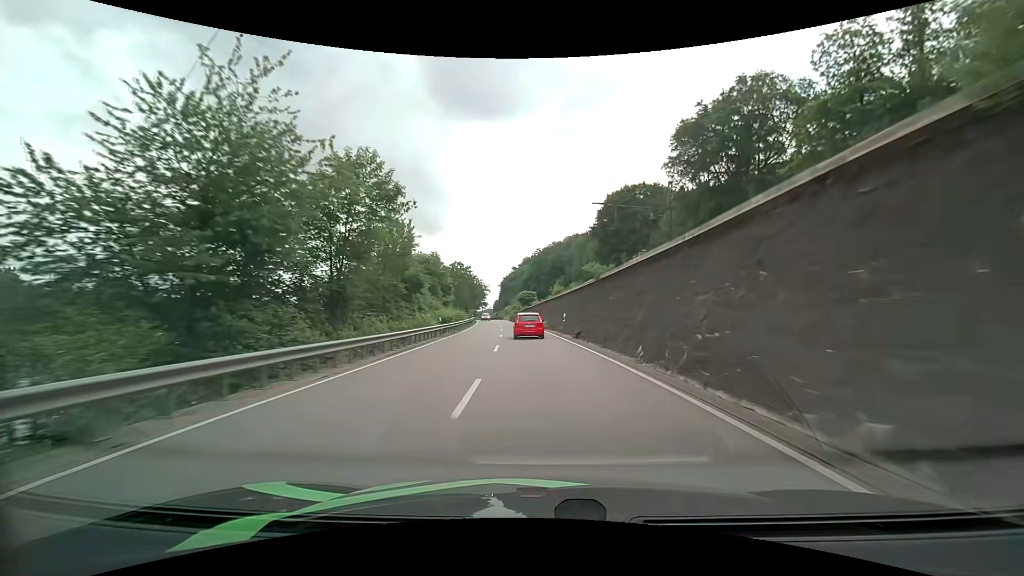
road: primary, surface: asphalt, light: Day
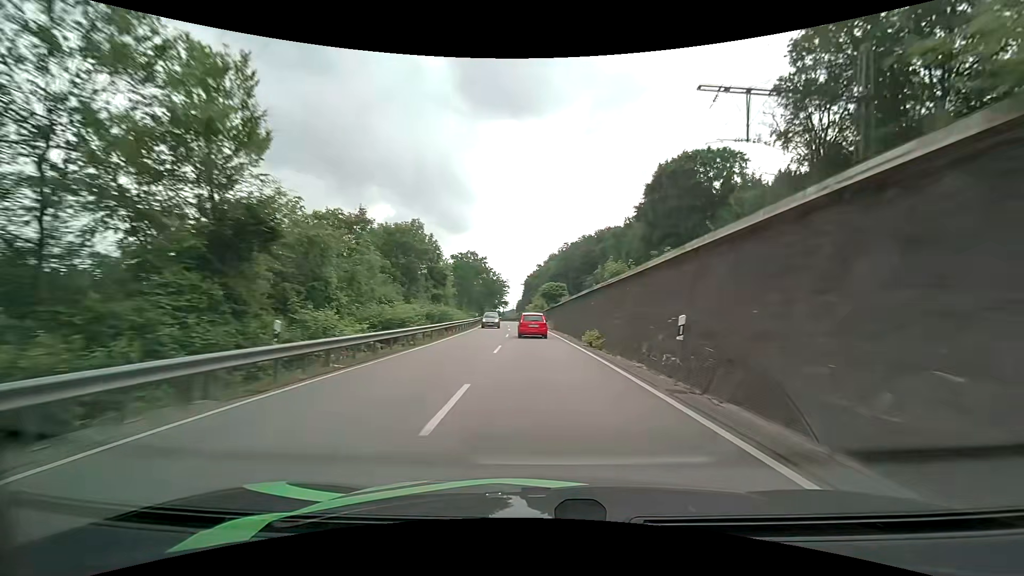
(-0.6, +24.9) m; -3°
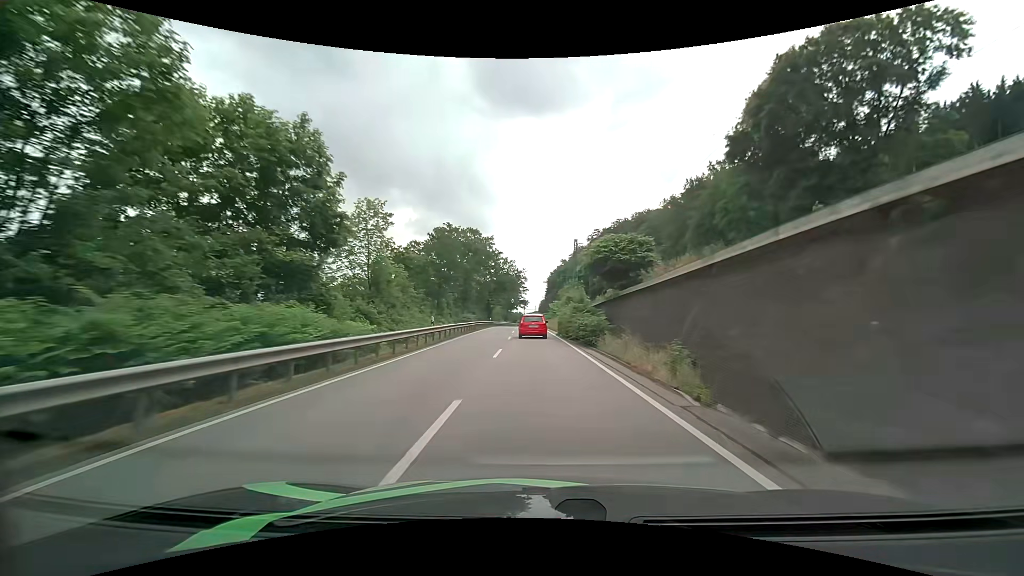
(-0.8, +37.5) m; -2°
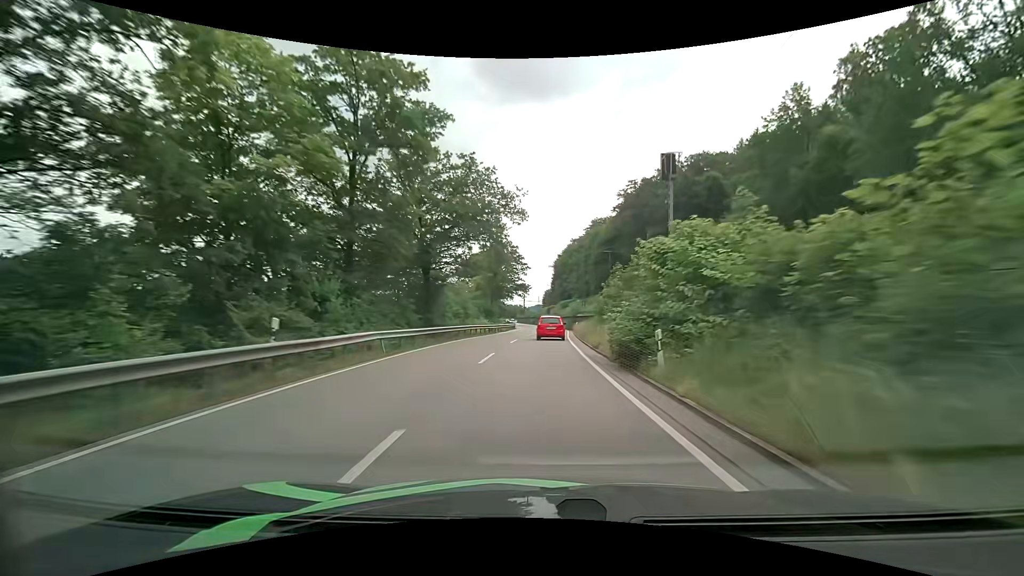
(-1.4, +61.9) m; -1°
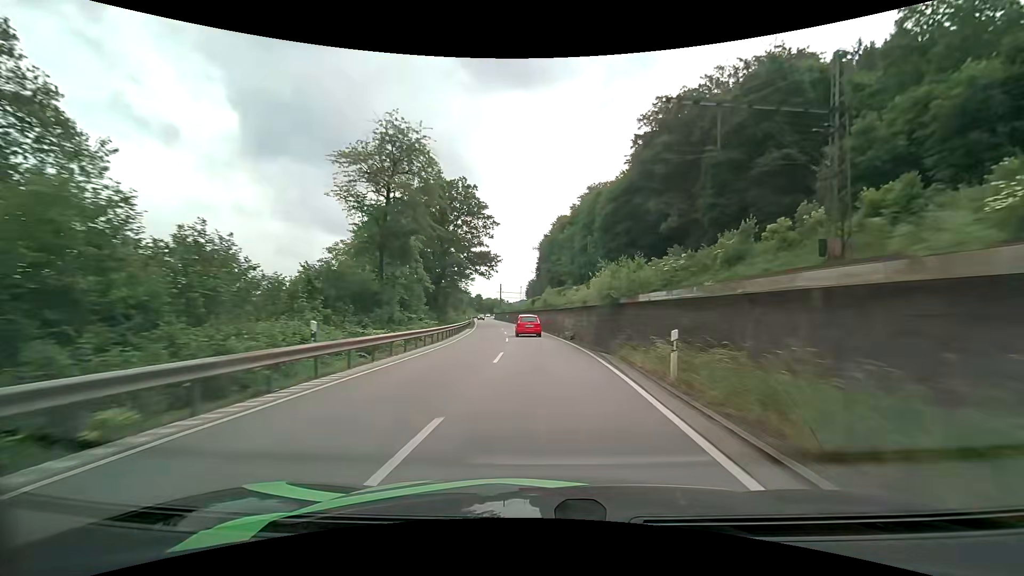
(+1.3, +46.9) m; +2°
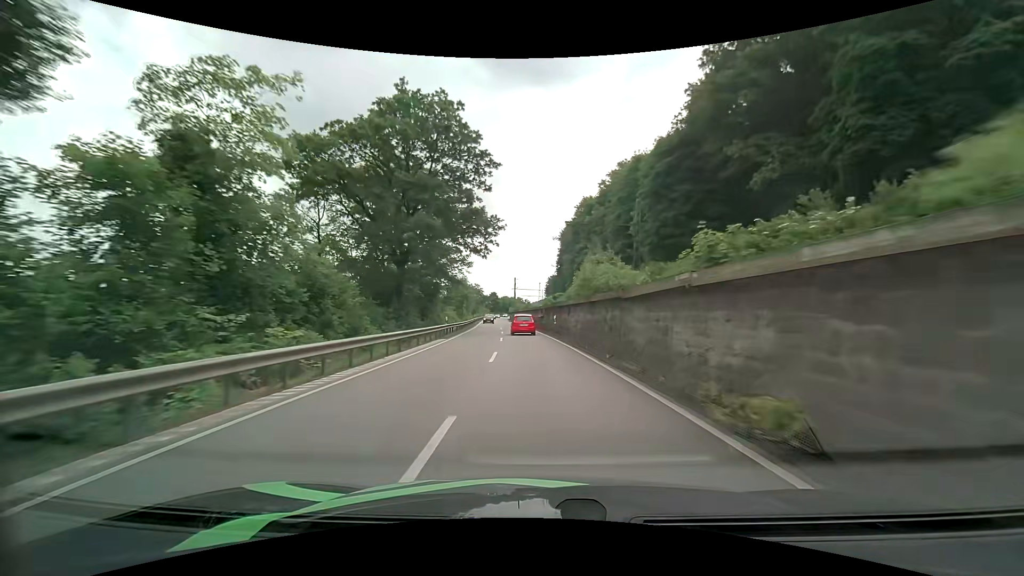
(-0.4, +24.0) m; -2°
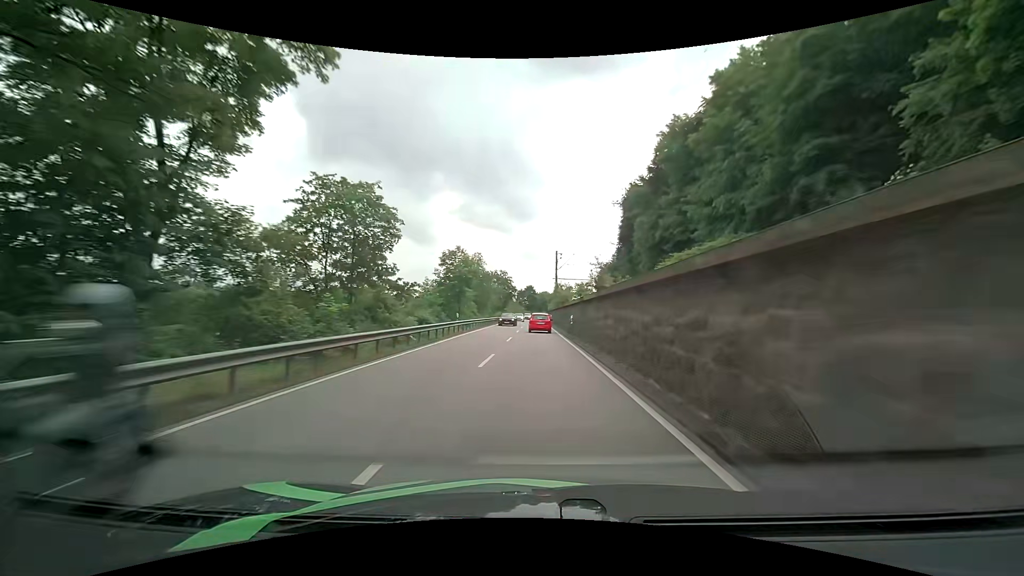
(-2.3, +50.1) m; -5°
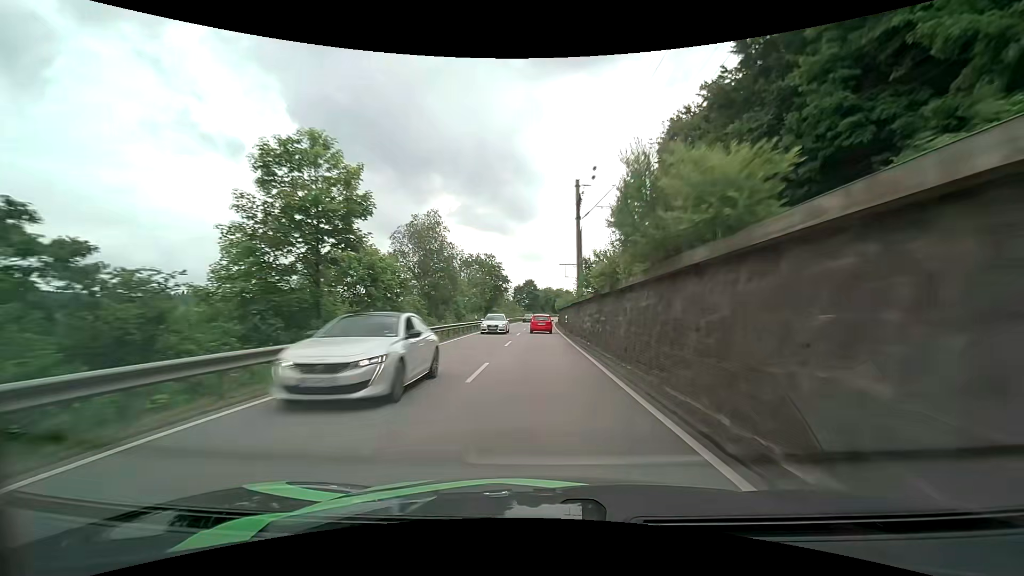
(0.0, +38.4) m; 0°
(0, +10) (0, +20) (0, +30) (0, +40) (0, +50) (0, +60) (+1, +70) (+1, +80) (+1, +90) (+2, +100) m
